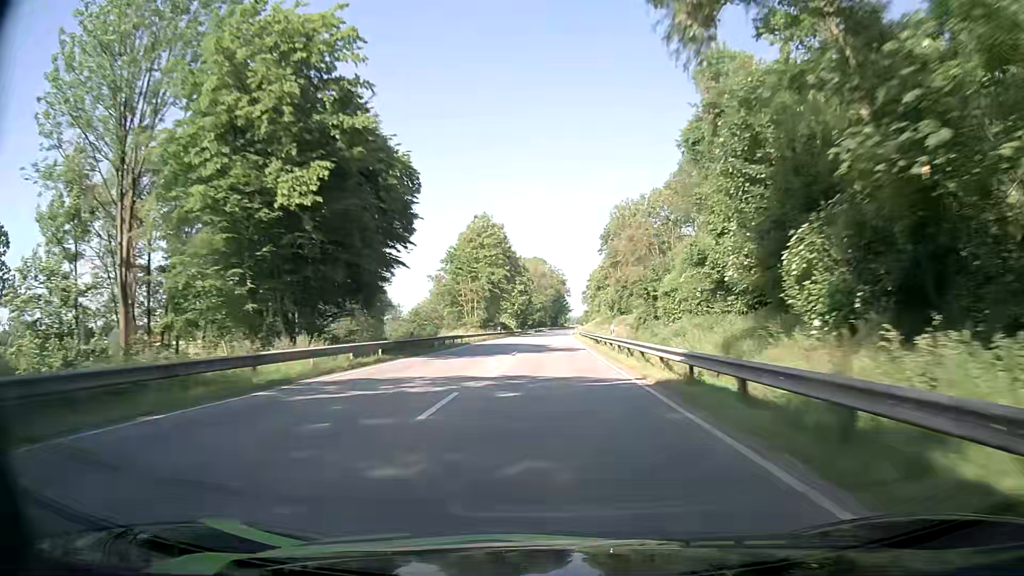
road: primary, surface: asphalt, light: Day
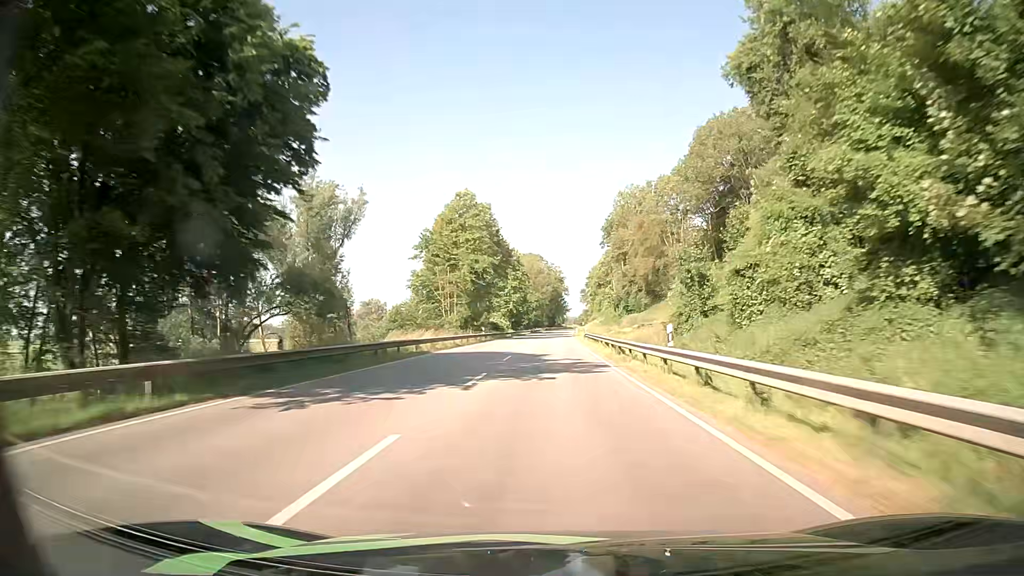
(+0.1, +16.7) m; 0°
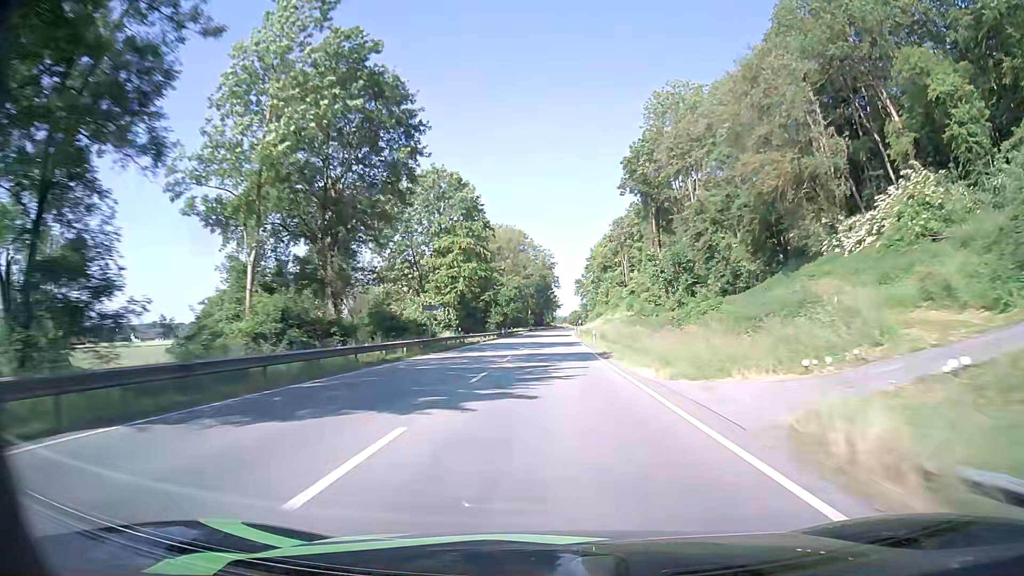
(+0.6, +66.7) m; +1°
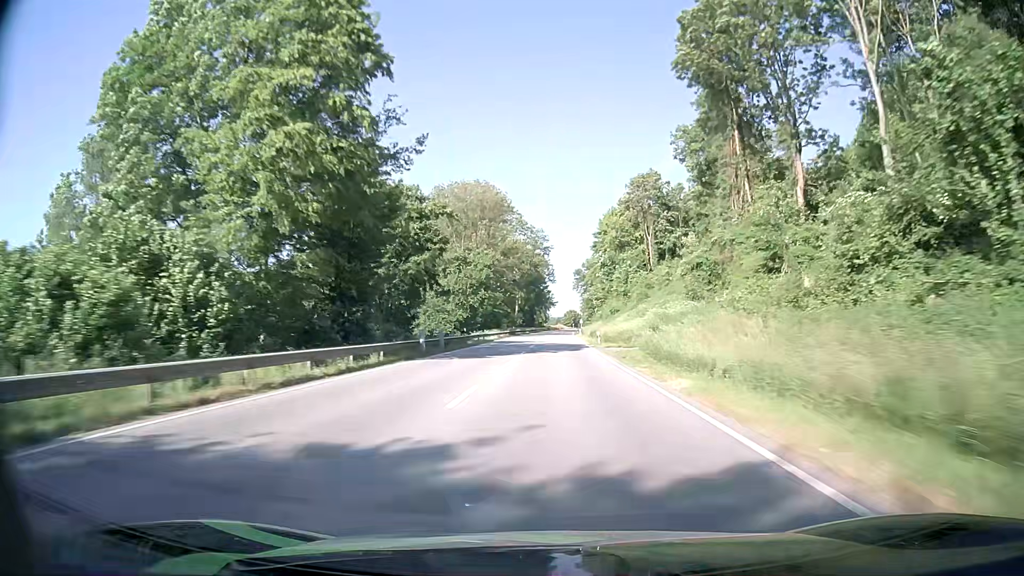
(+0.2, +49.9) m; 0°
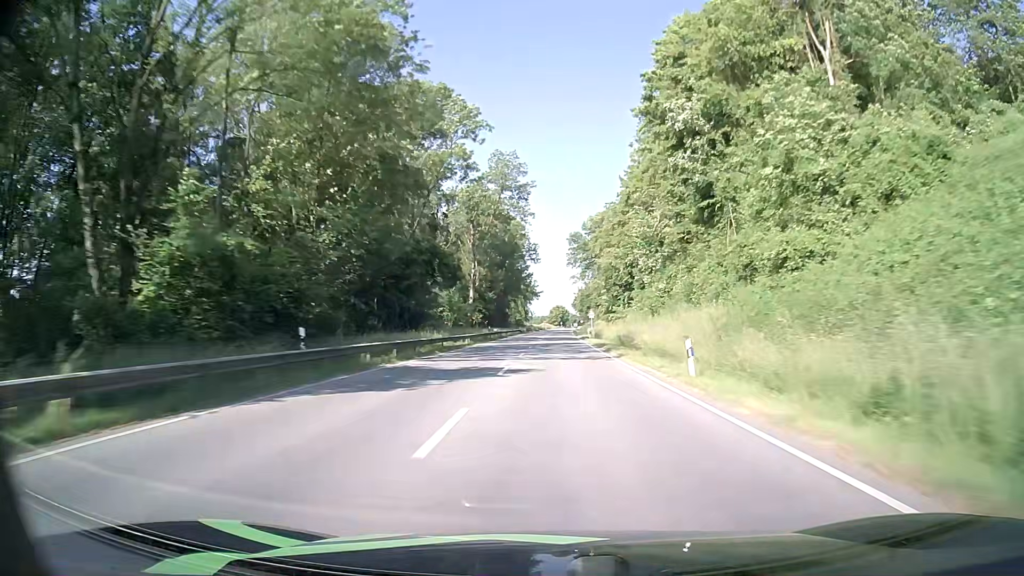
(+1.1, +82.8) m; +2°
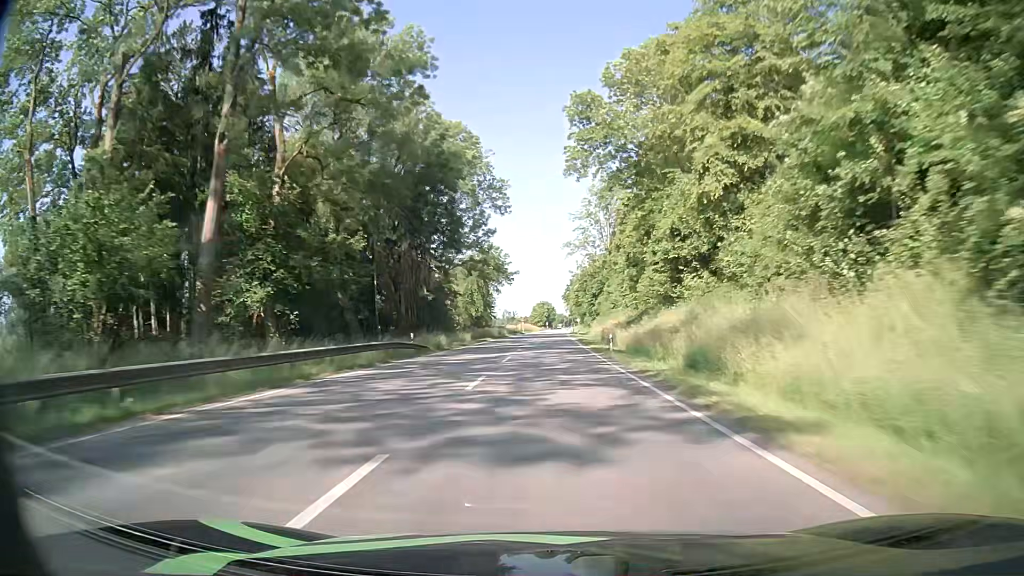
(+1.1, +82.3) m; +1°
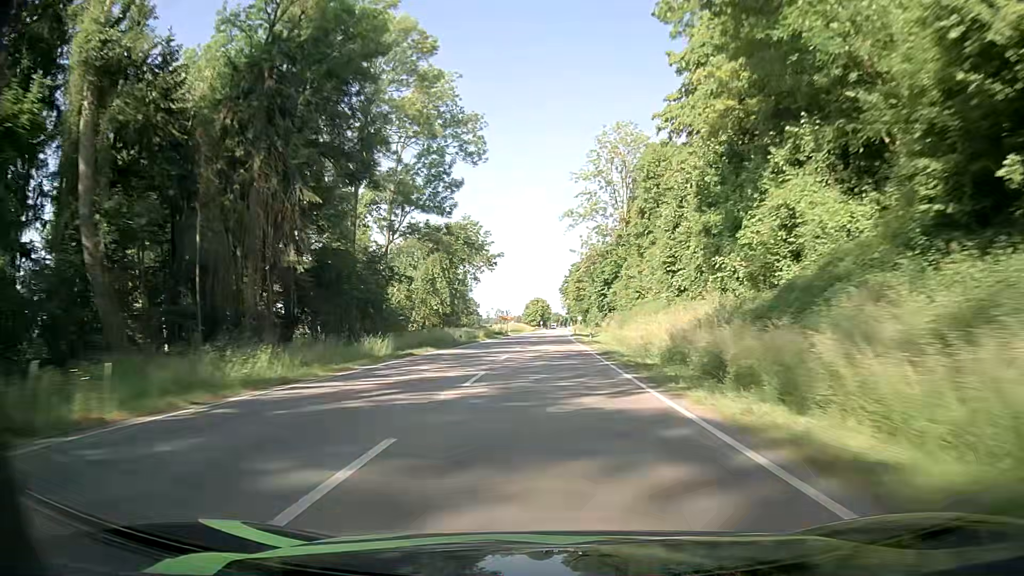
(+0.1, +32.7) m; 0°
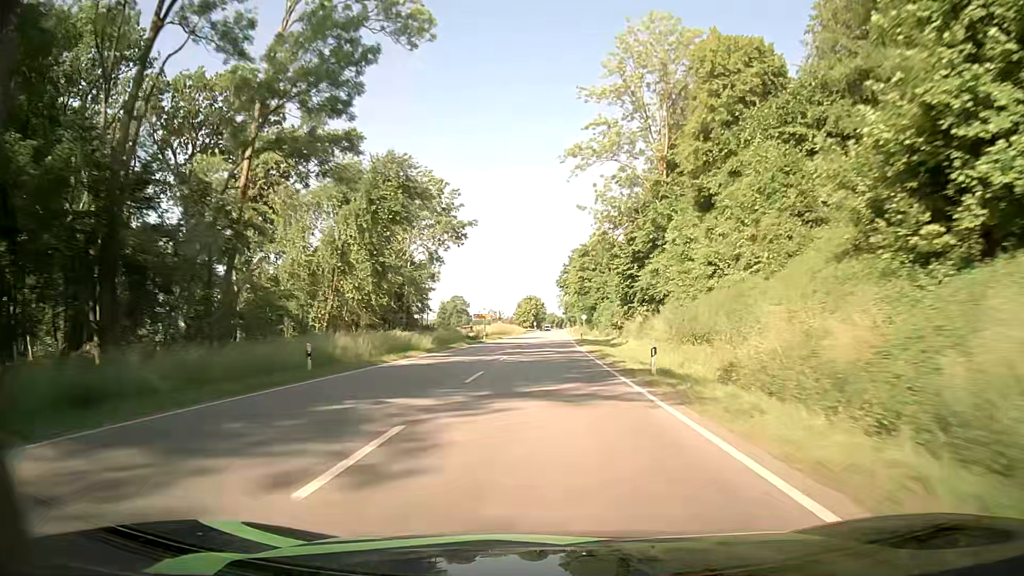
(+0.2, +32.5) m; +1°
(0, +10) (0, +20) (0, +30) (0, +40) (0, +50) (0, +60) (0, +70) (0, +80) (0, +90) (0, +100) m
